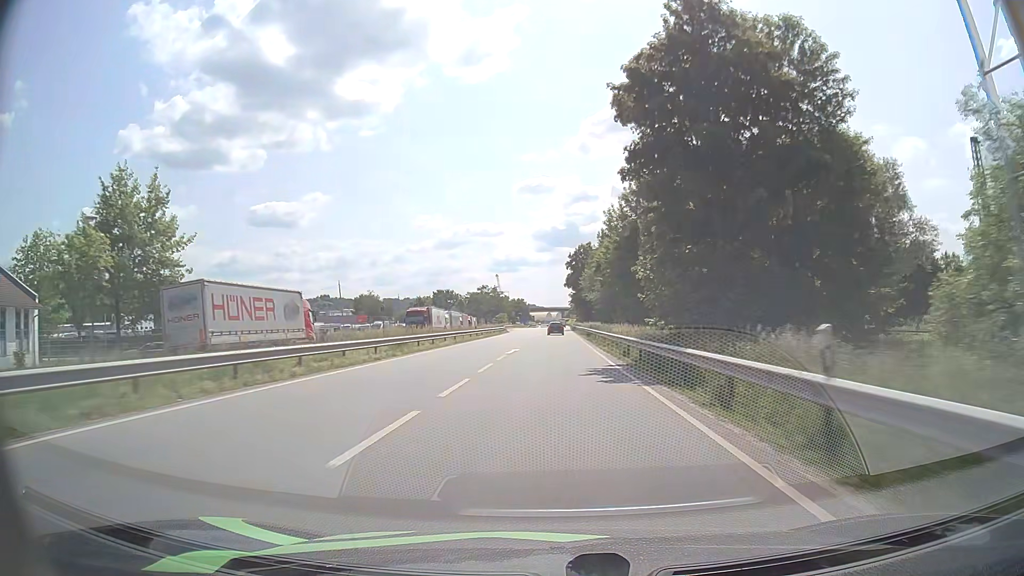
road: primary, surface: asphalt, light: Day
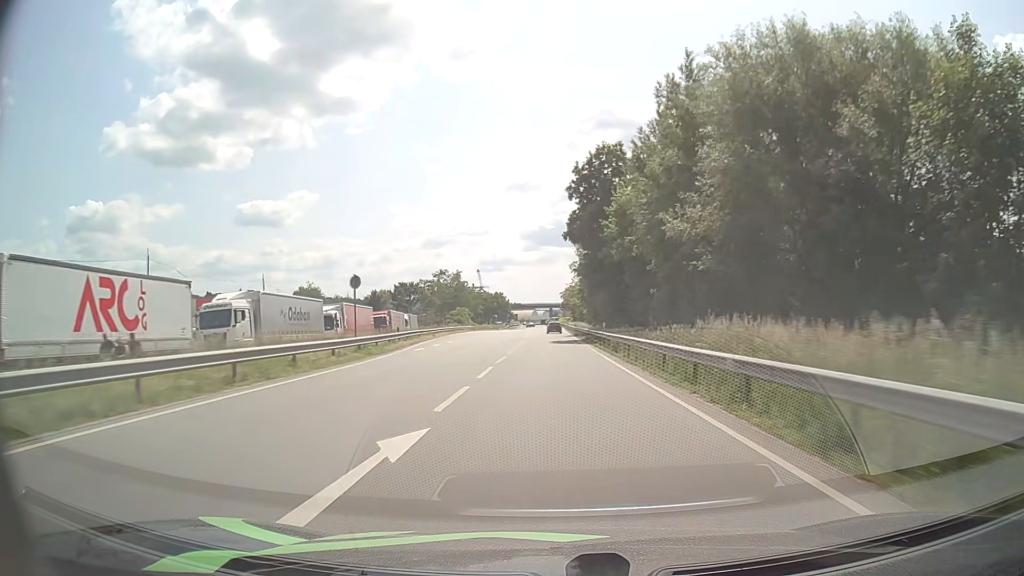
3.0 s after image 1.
(+0.3, +68.0) m; +1°
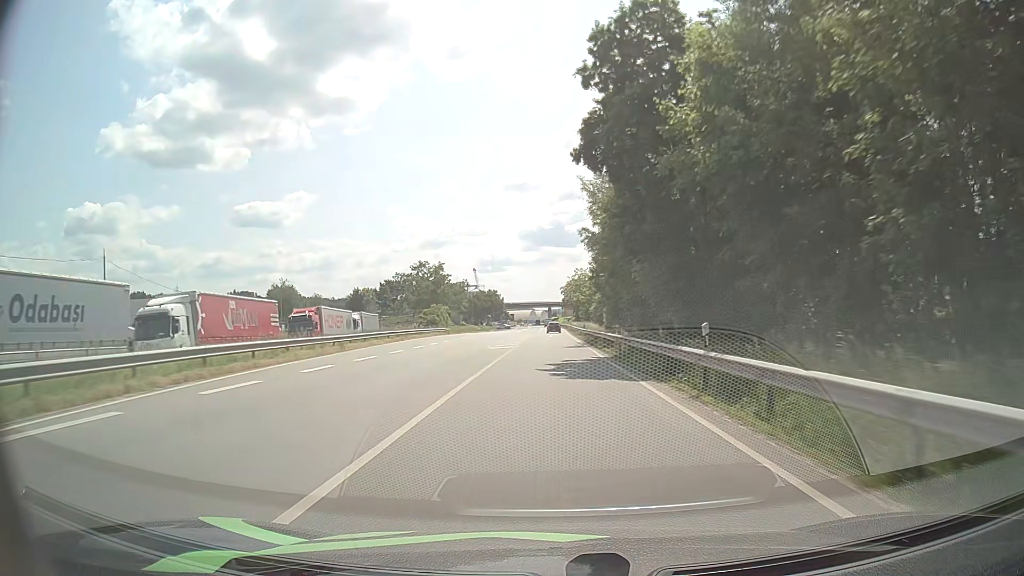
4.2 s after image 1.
(0.0, +25.6) m; 0°
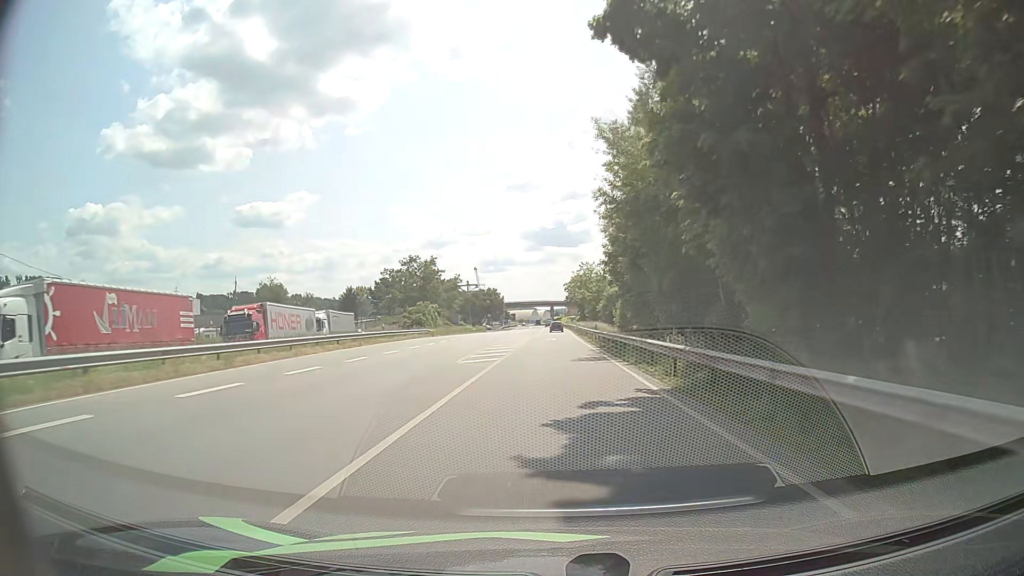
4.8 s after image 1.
(0.0, +12.4) m; 0°
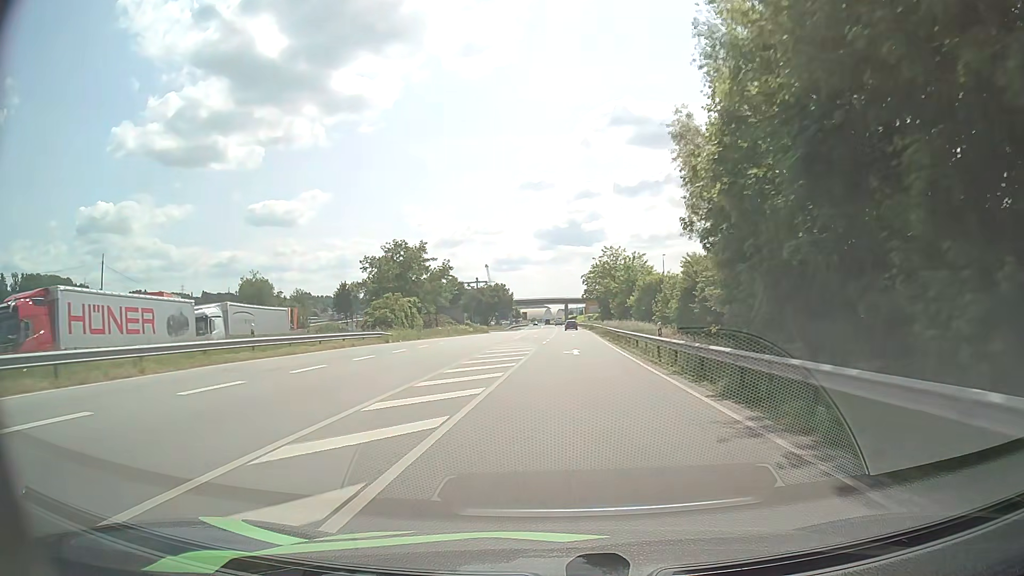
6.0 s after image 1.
(-0.2, +23.8) m; -1°
(0, +10) (0, +20) (0, +30) (-1, +40) (-1, +50) (-1, +60) (-1, +70) (-1, +80) (-1, +90) (0, +100) m
